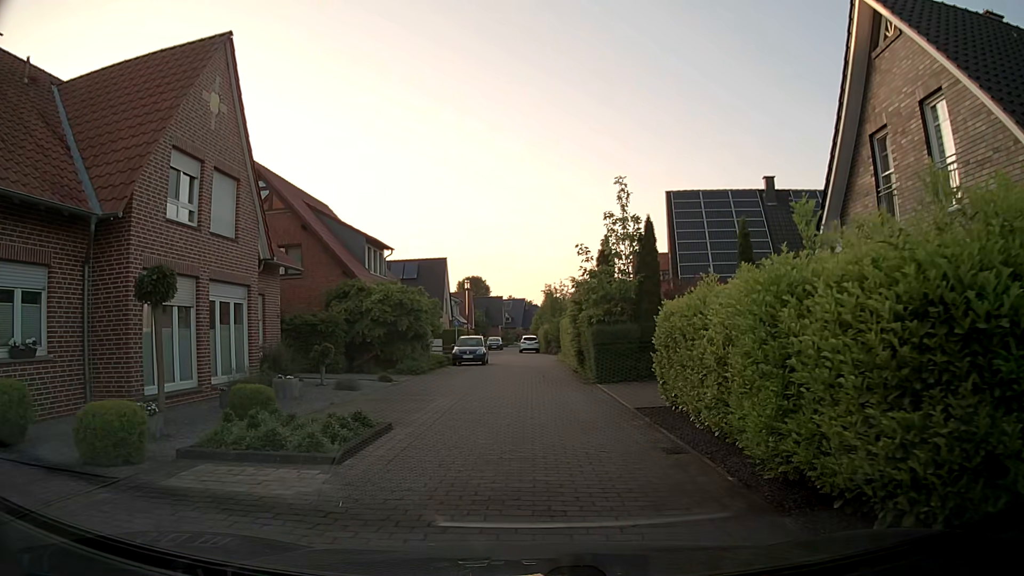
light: Day
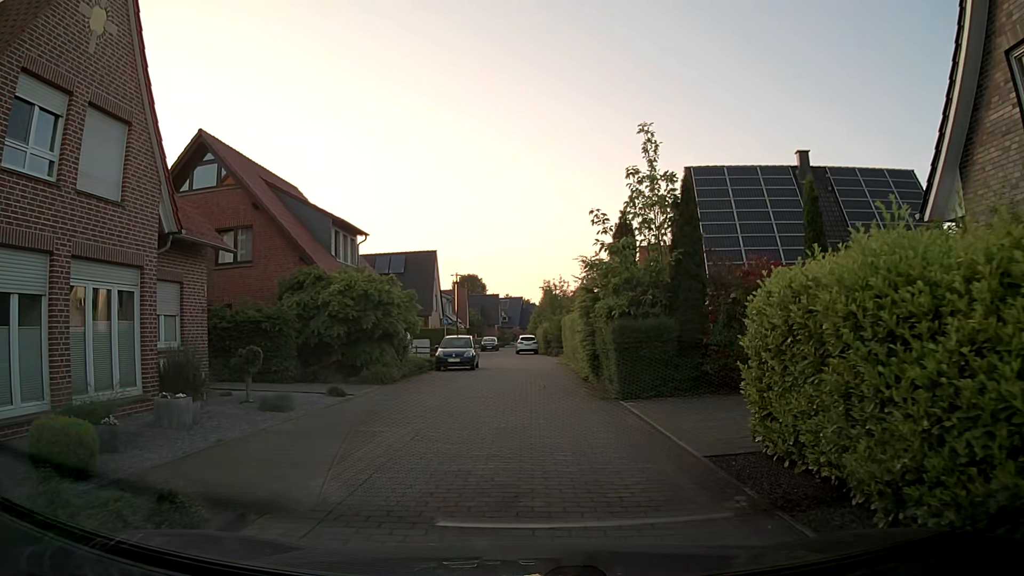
(0.0, +5.4) m; +2°
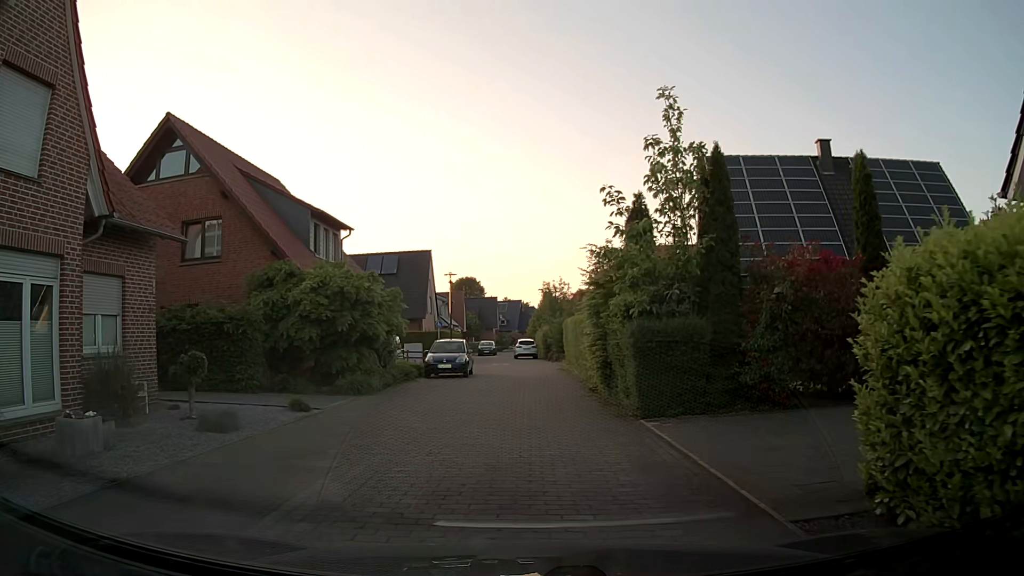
(-0.1, +2.7) m; -1°
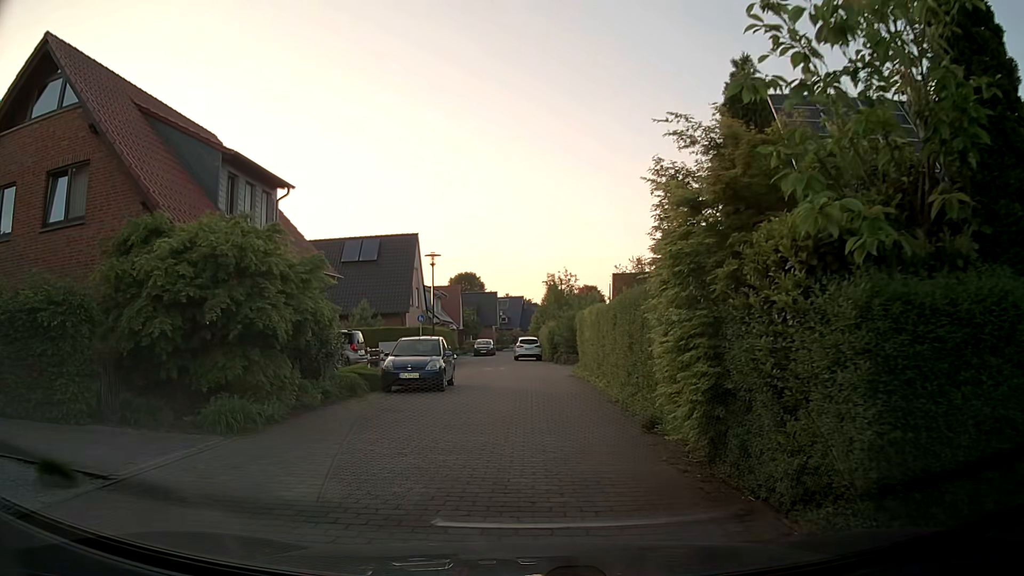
(0.0, +8.0) m; 0°
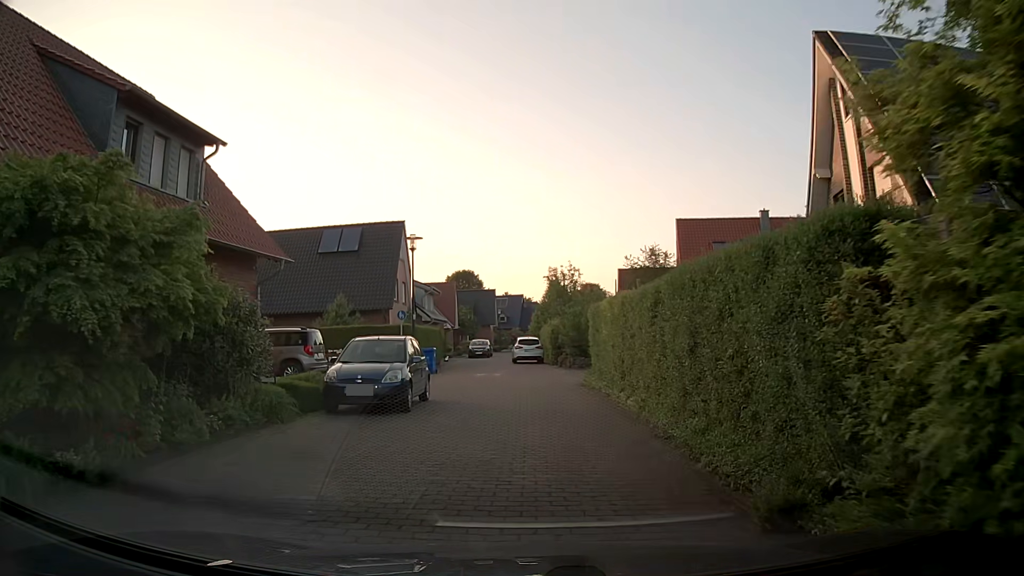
(0.0, +5.2) m; -2°
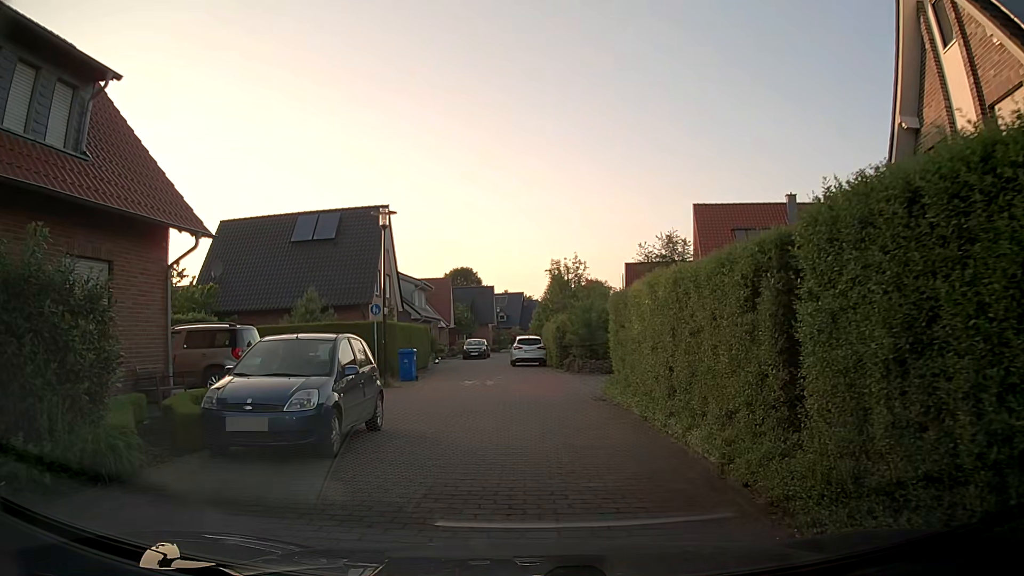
(+0.1, +5.1) m; +1°
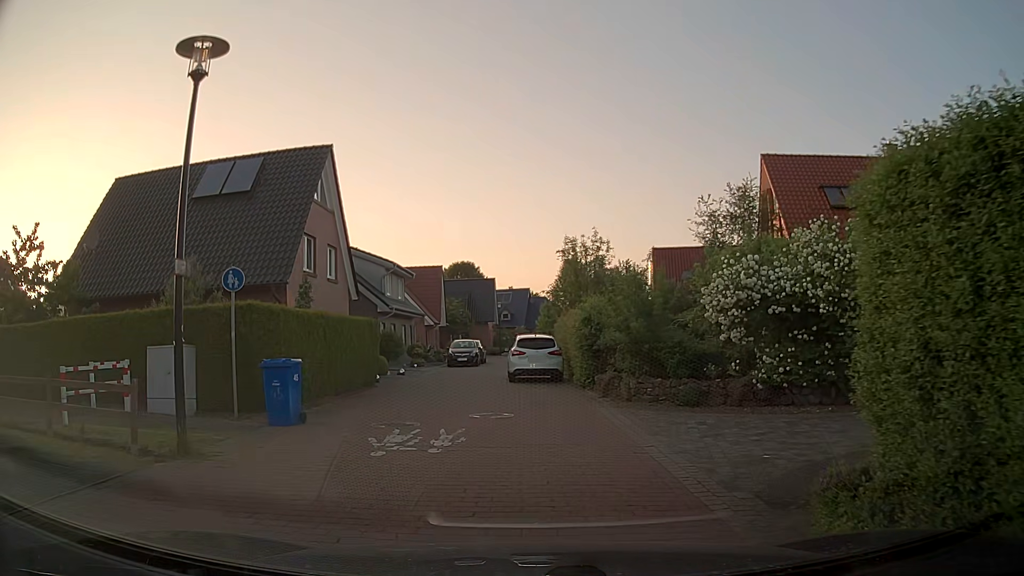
(0.0, +12.3) m; -1°
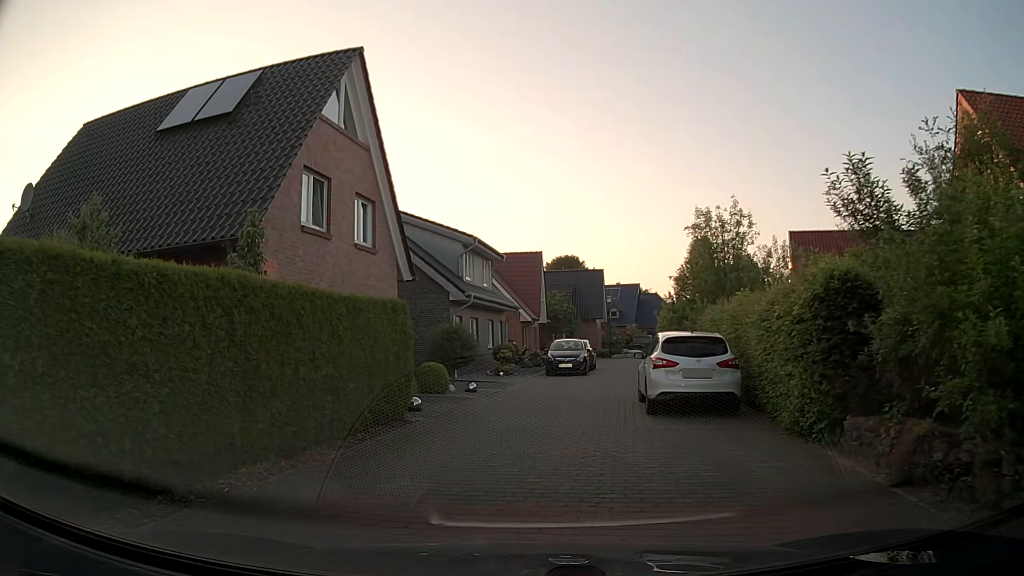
(-0.5, +9.5) m; -8°
(0, +10) (+2, +20) (+4, +29) (+5, +39) (+7, +49) (+14, +56) (+24, +57) (+33, +55) (+43, +51) (+52, +48) m
